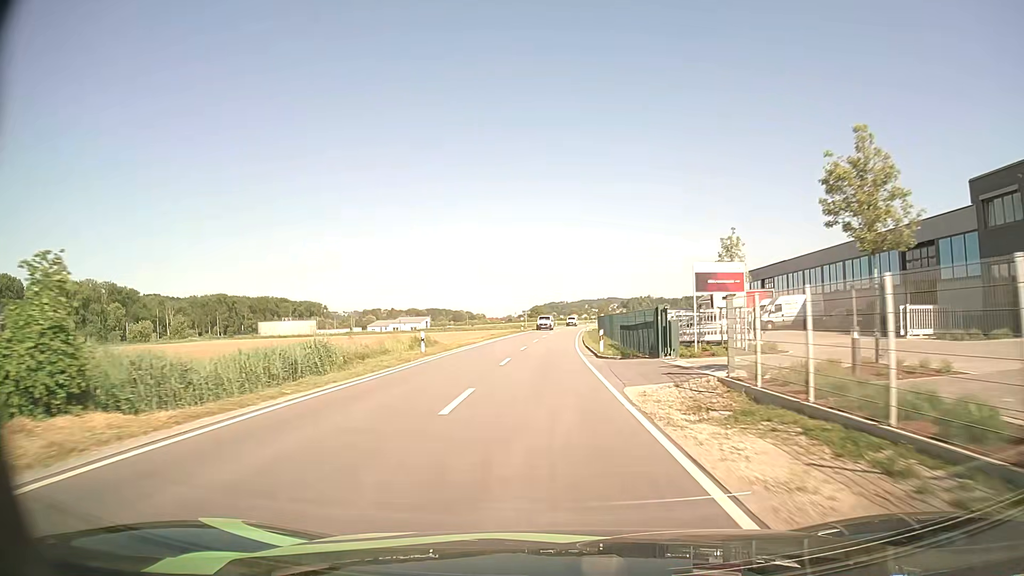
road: secondary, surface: asphalt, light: Day
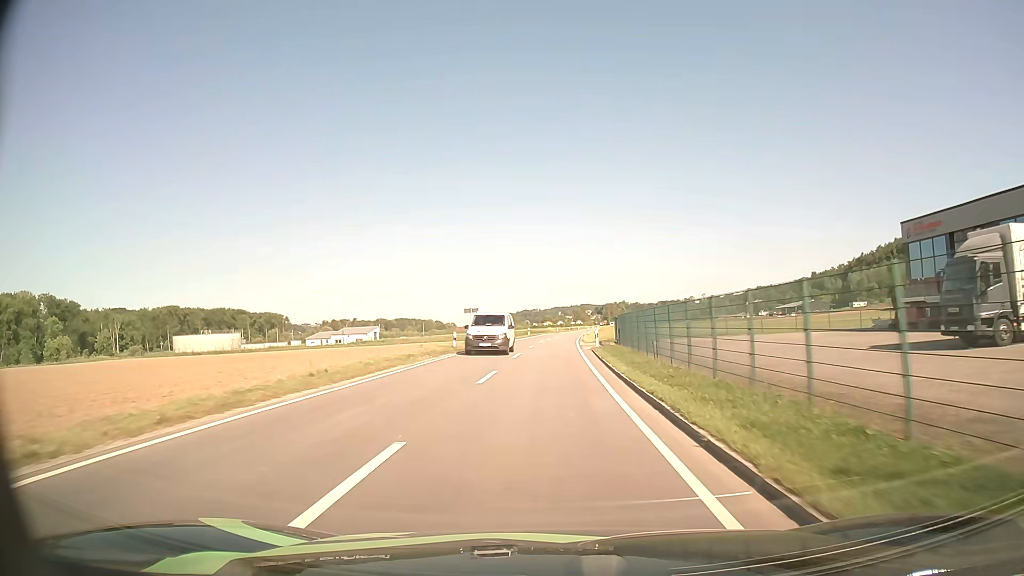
(+0.5, +42.4) m; +2°
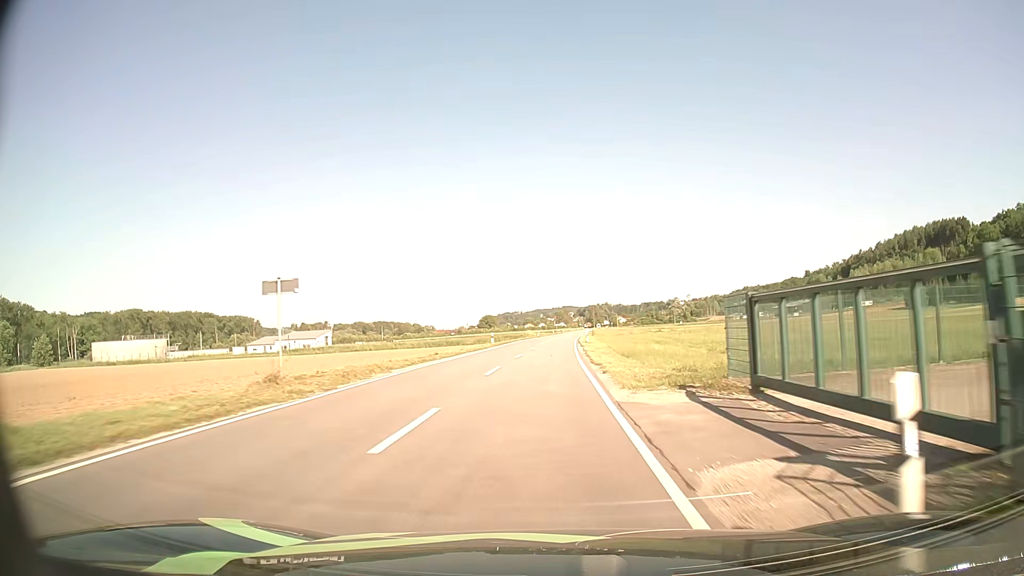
(+0.5, +32.6) m; +2°
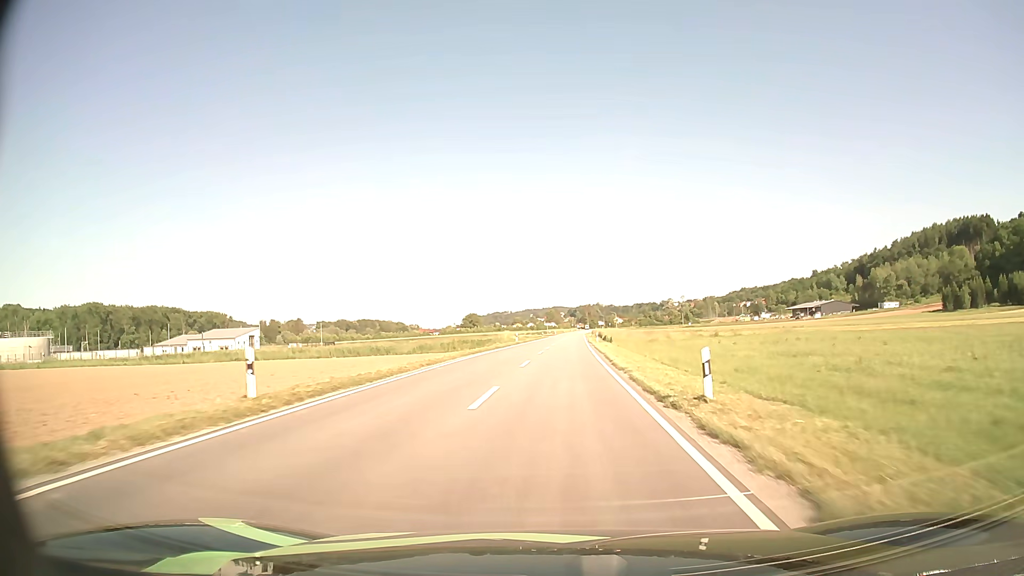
(+0.4, +44.2) m; +1°
